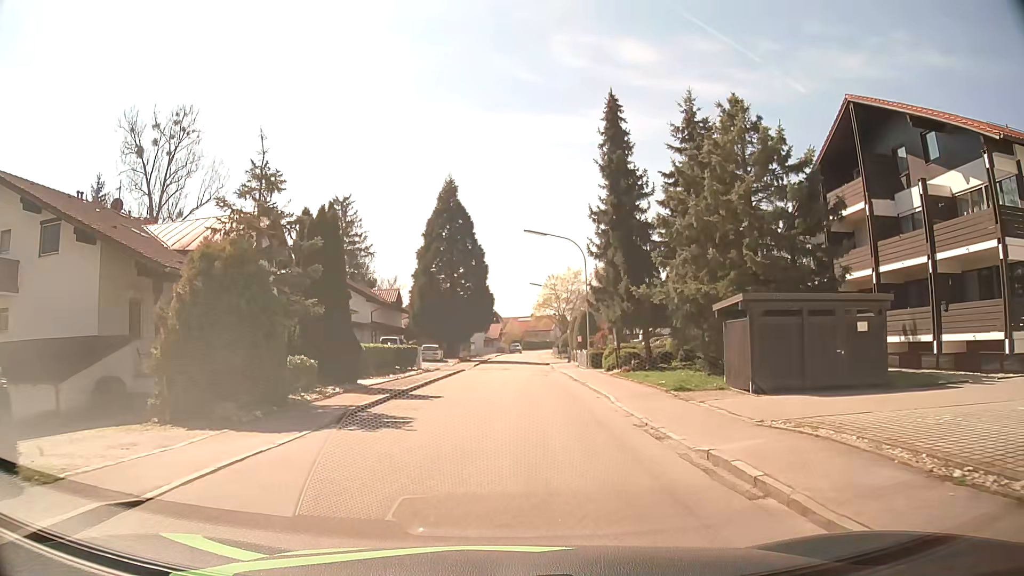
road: residential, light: Day
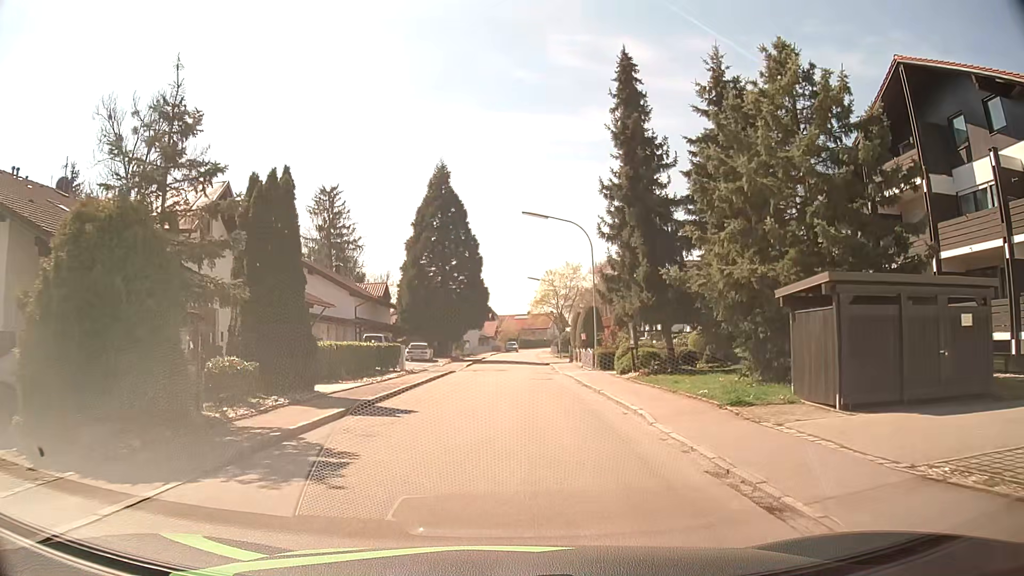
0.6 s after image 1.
(0.0, +4.6) m; 0°
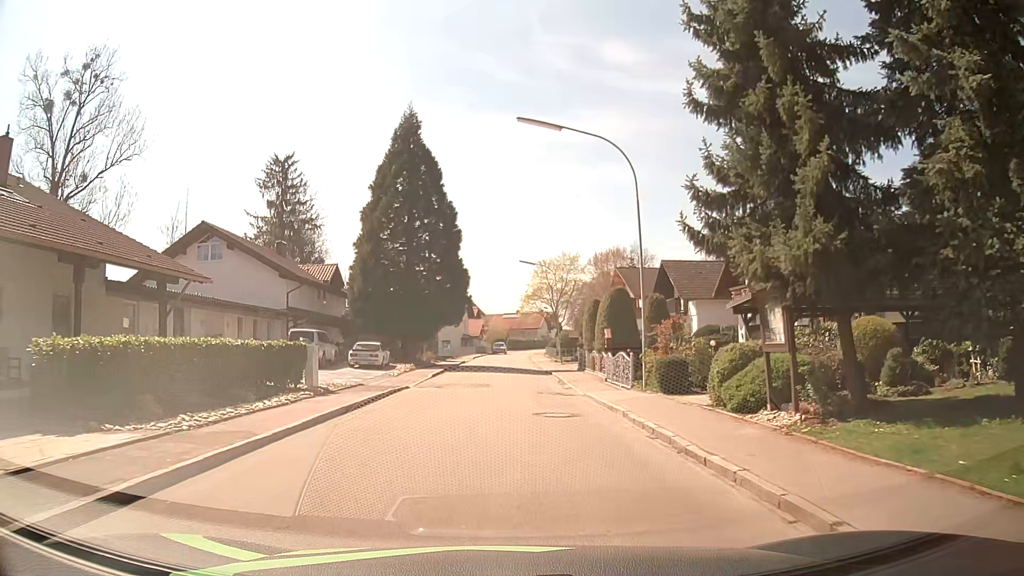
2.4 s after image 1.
(+0.1, +13.9) m; +1°
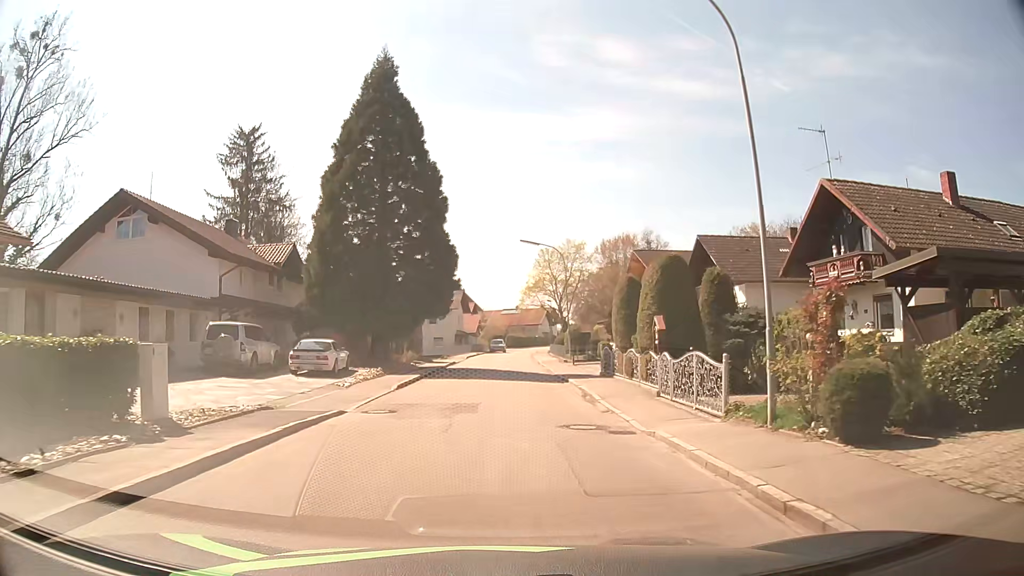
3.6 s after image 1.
(+0.1, +9.3) m; +1°
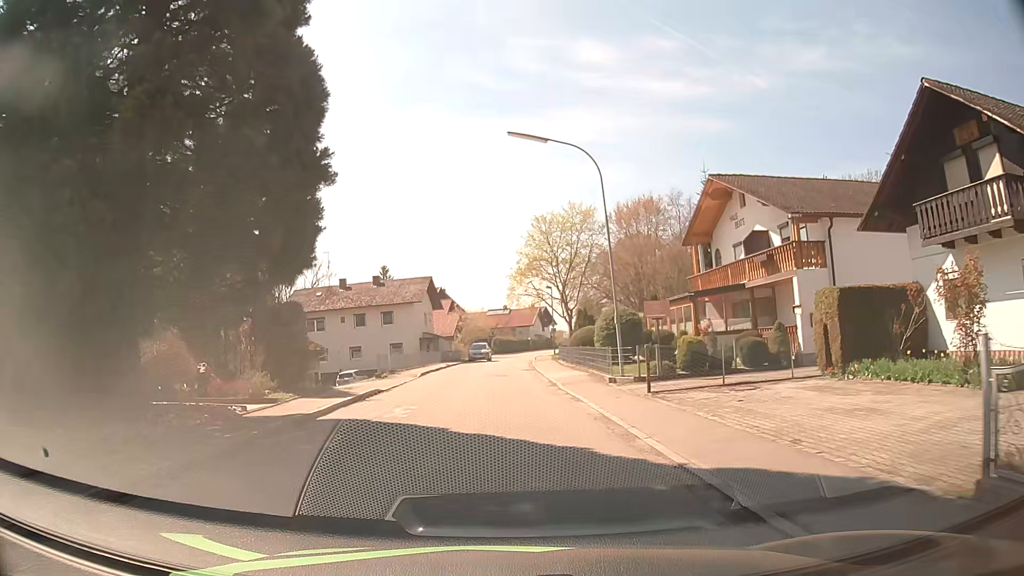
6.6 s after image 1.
(0.0, +23.4) m; +1°
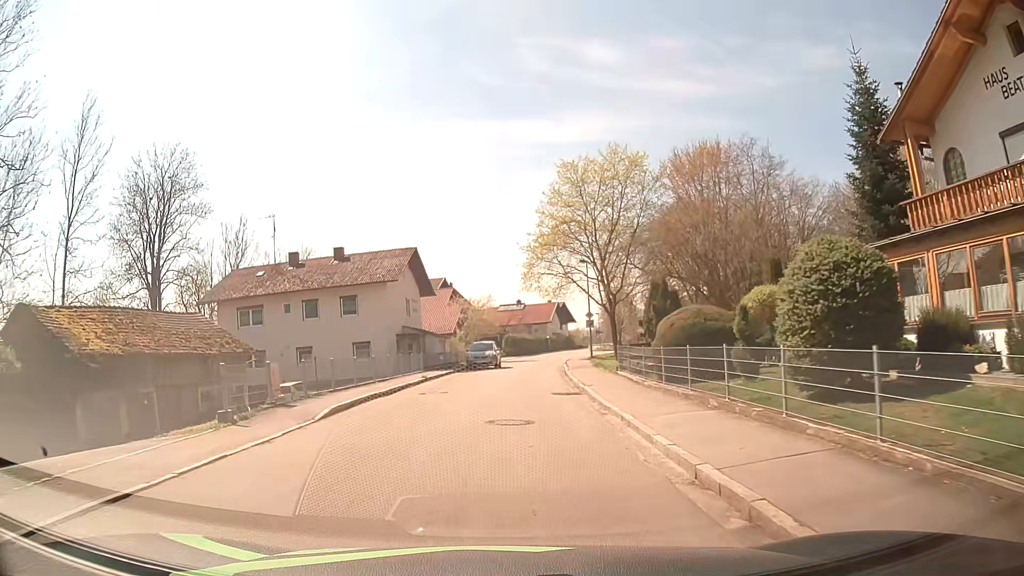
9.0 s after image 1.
(-0.2, +18.5) m; -1°
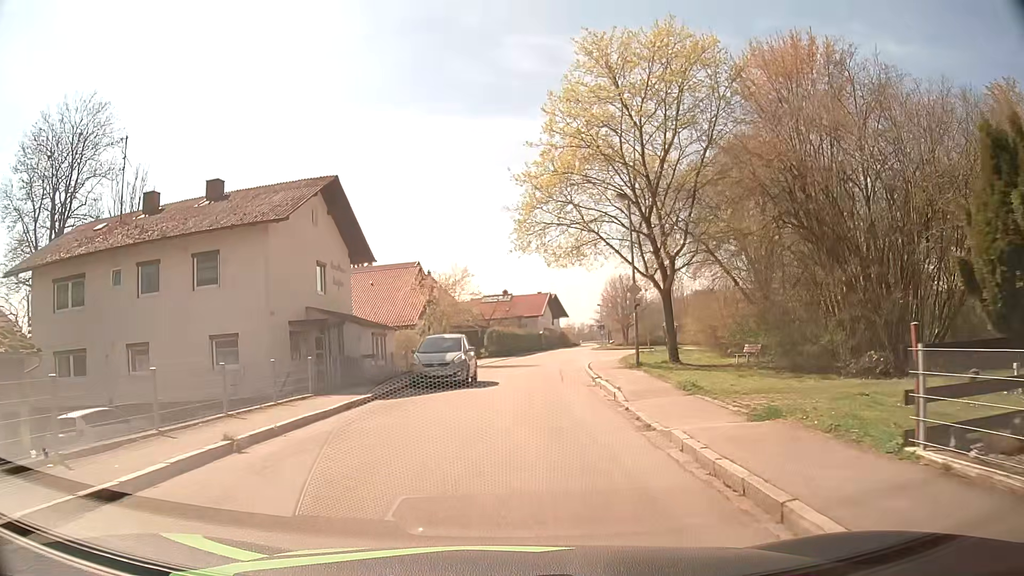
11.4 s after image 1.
(-0.1, +18.4) m; 0°
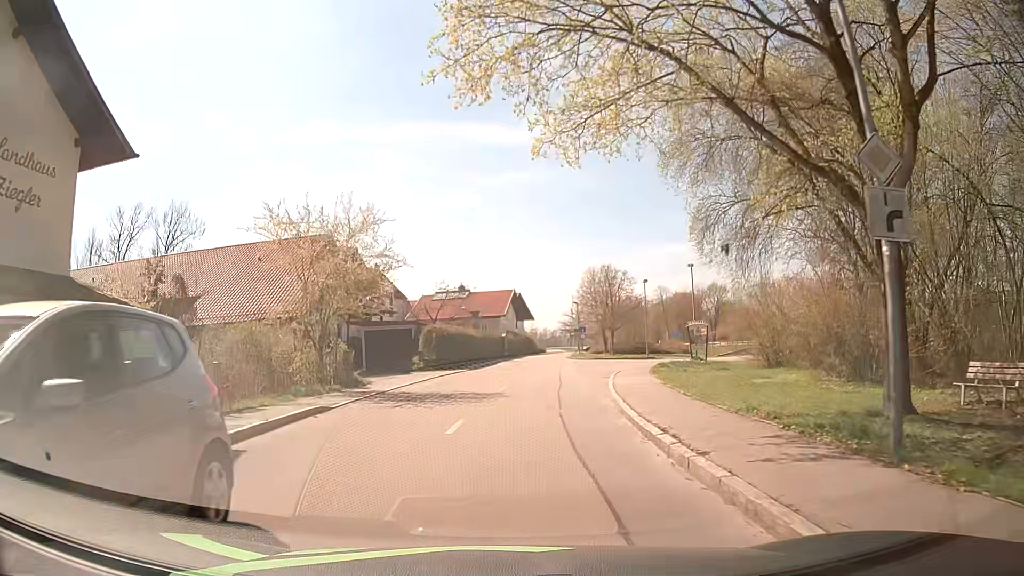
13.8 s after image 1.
(+0.8, +18.5) m; +3°
